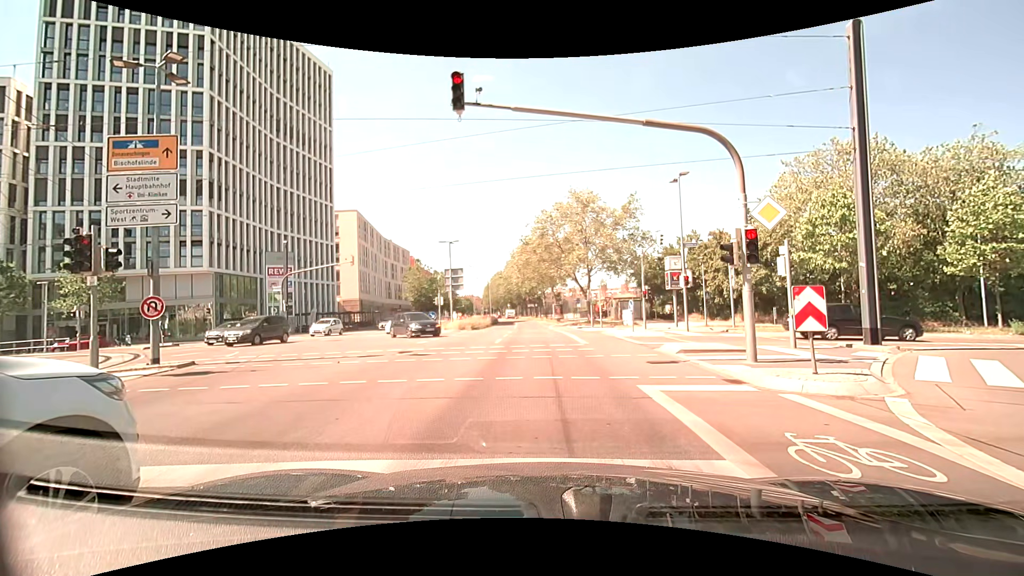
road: residential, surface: asphalt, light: Day
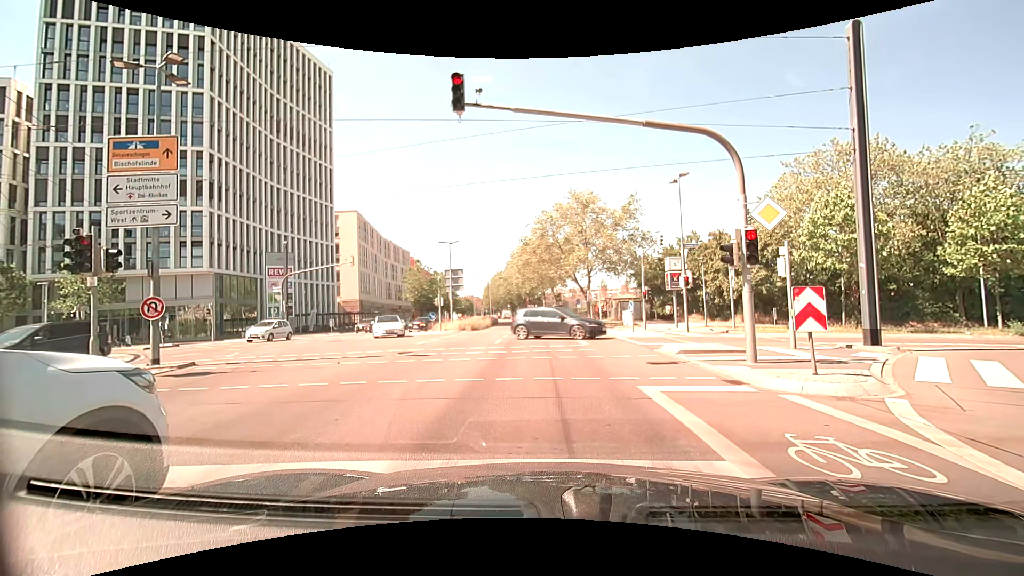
(0.0, +0.1) m; 0°
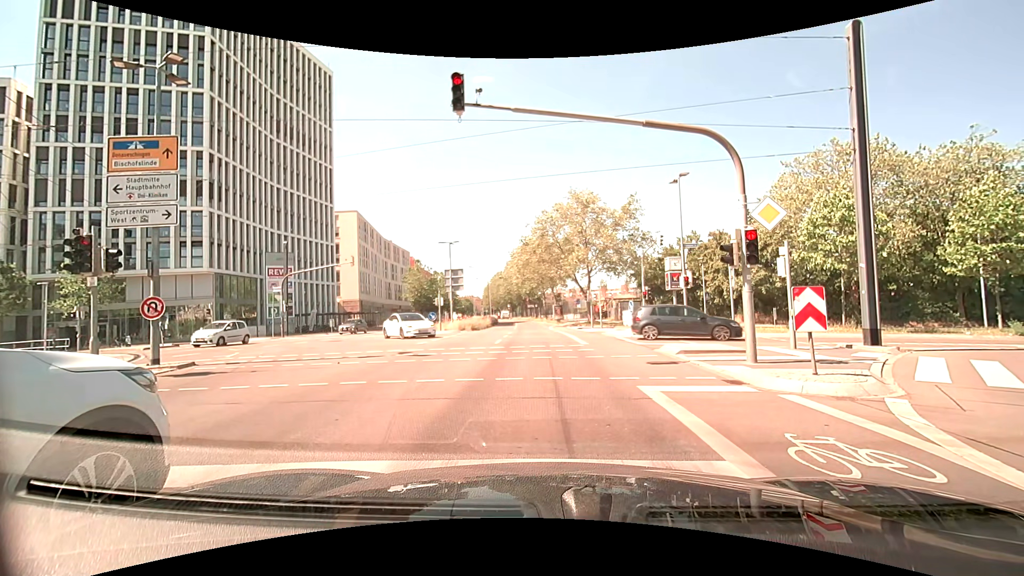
(0.0, 0.0) m; 0°
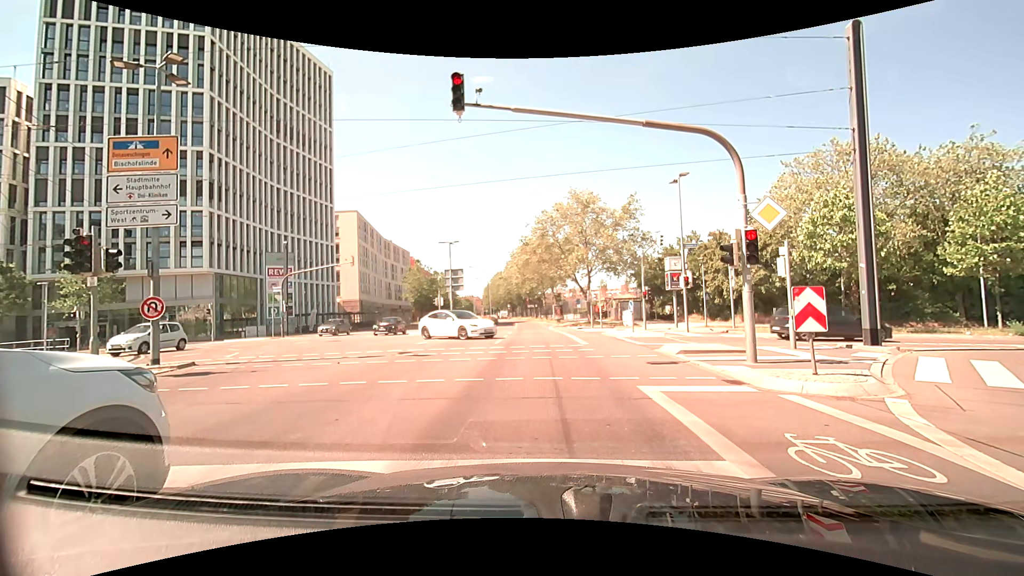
(0.0, 0.0) m; 0°
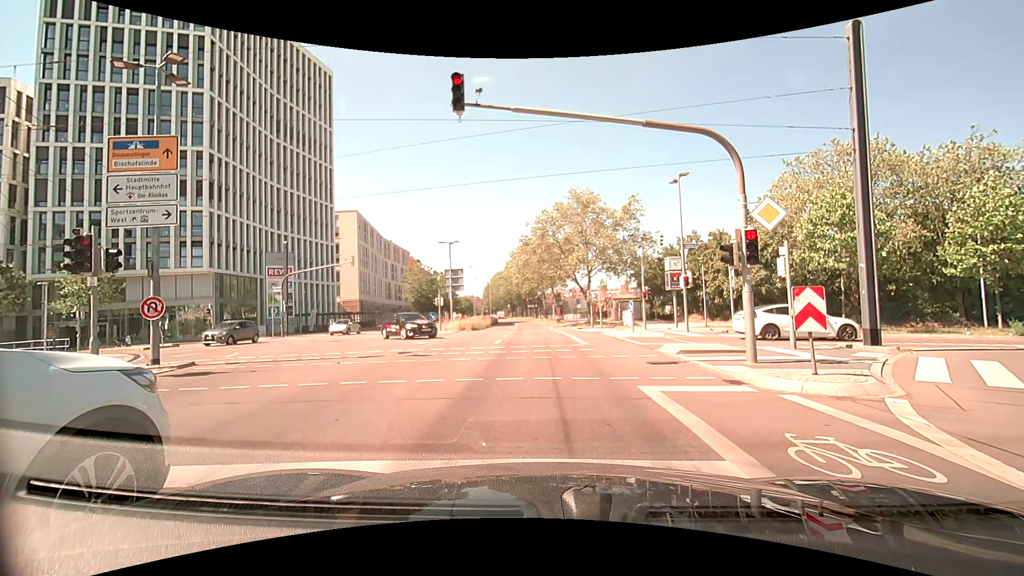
(0.0, 0.0) m; 0°
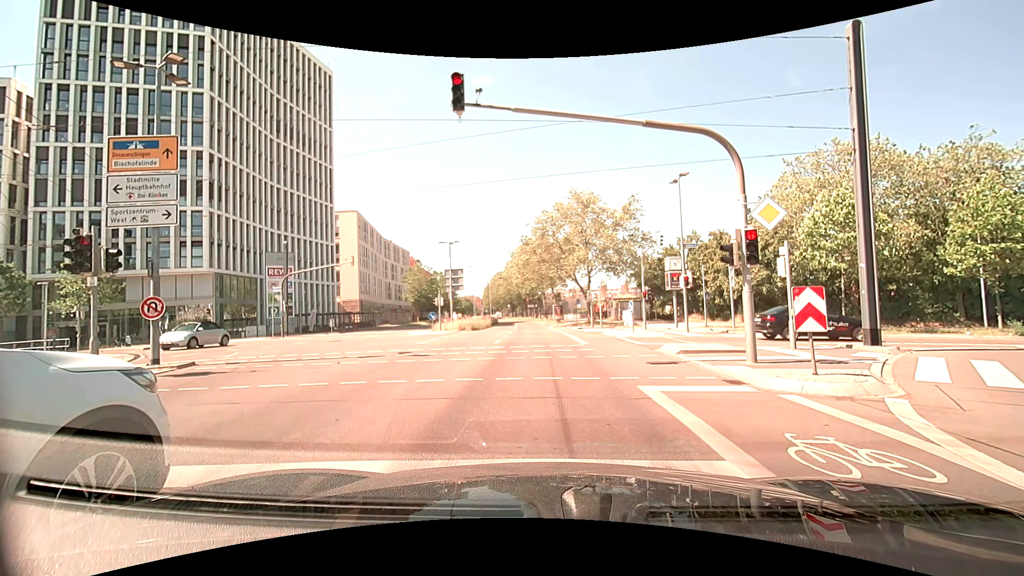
(0.0, 0.0) m; 0°
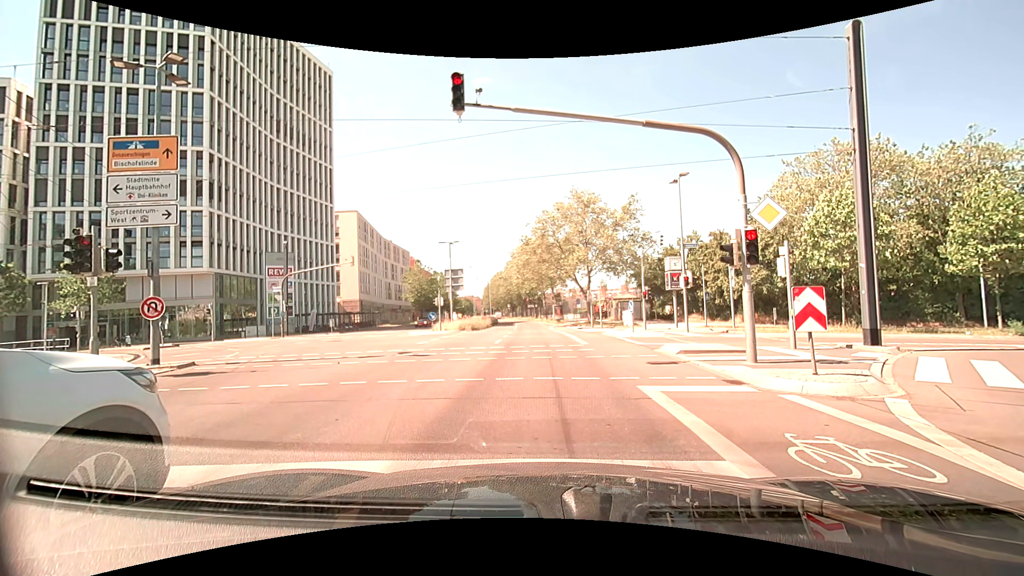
(0.0, 0.0) m; 0°
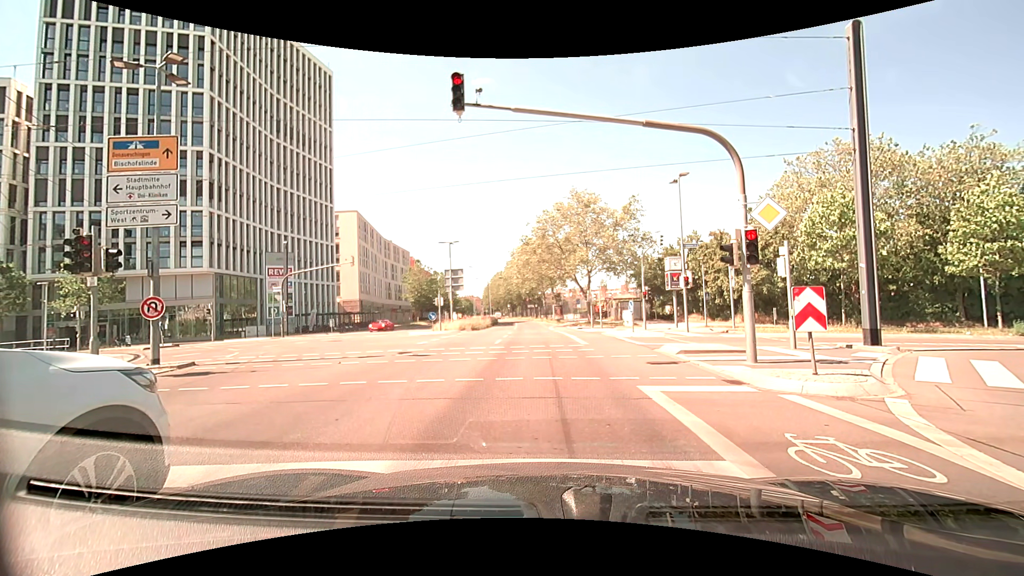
(0.0, 0.0) m; 0°
(0, +10) (-1, +20) (-1, +30) (-2, +40) (-3, +50) (-3, +60) (-4, +70) (-5, +80) (-7, +90) (-8, +100) m
